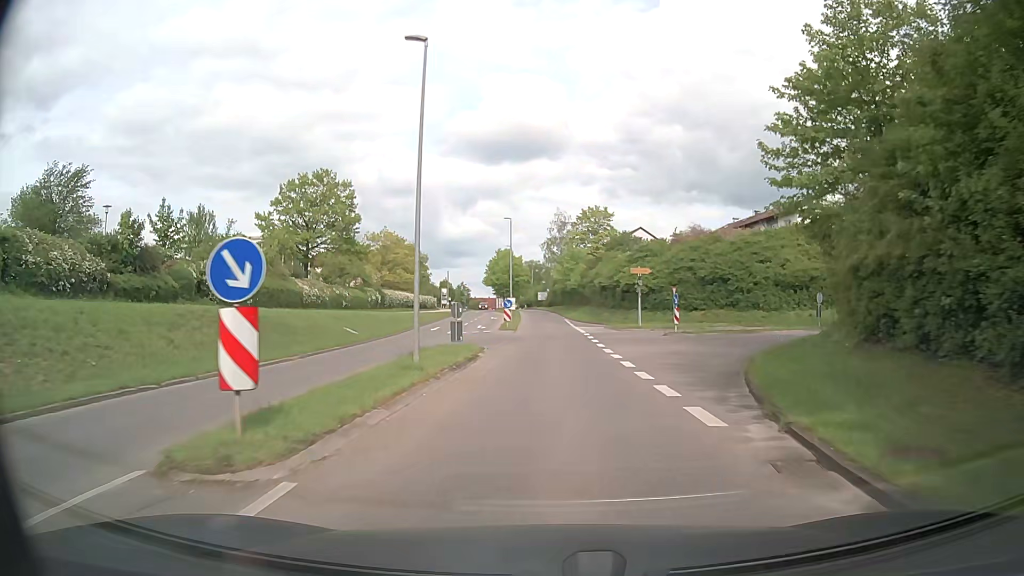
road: tertiary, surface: asphalt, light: Day
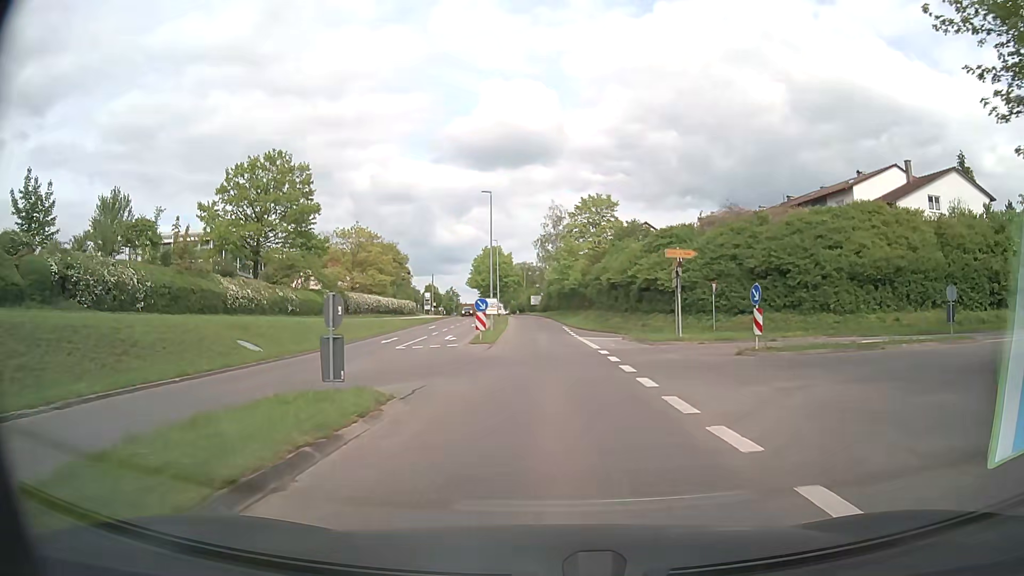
(+0.1, +13.8) m; 0°
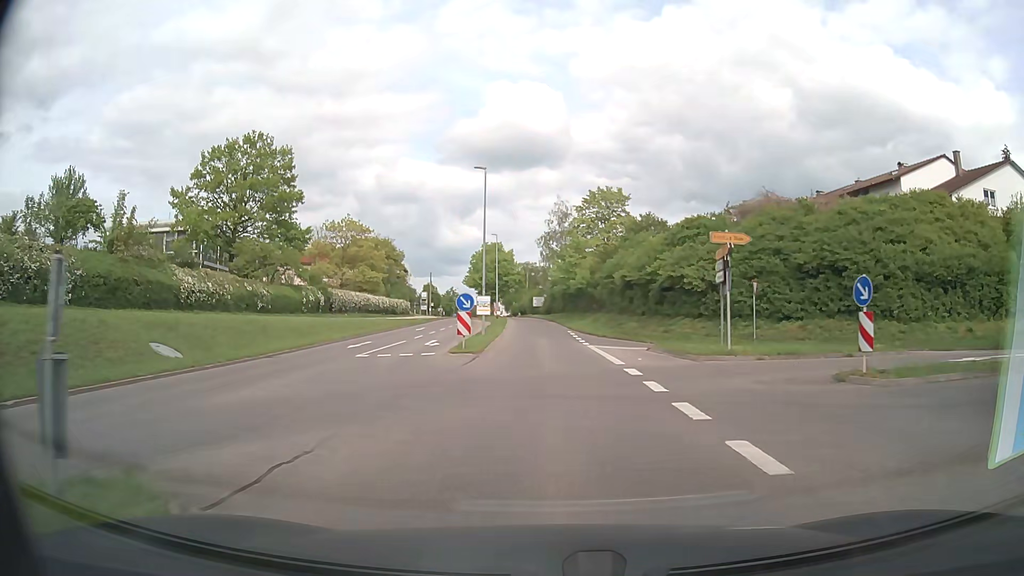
(0.0, +6.9) m; 0°
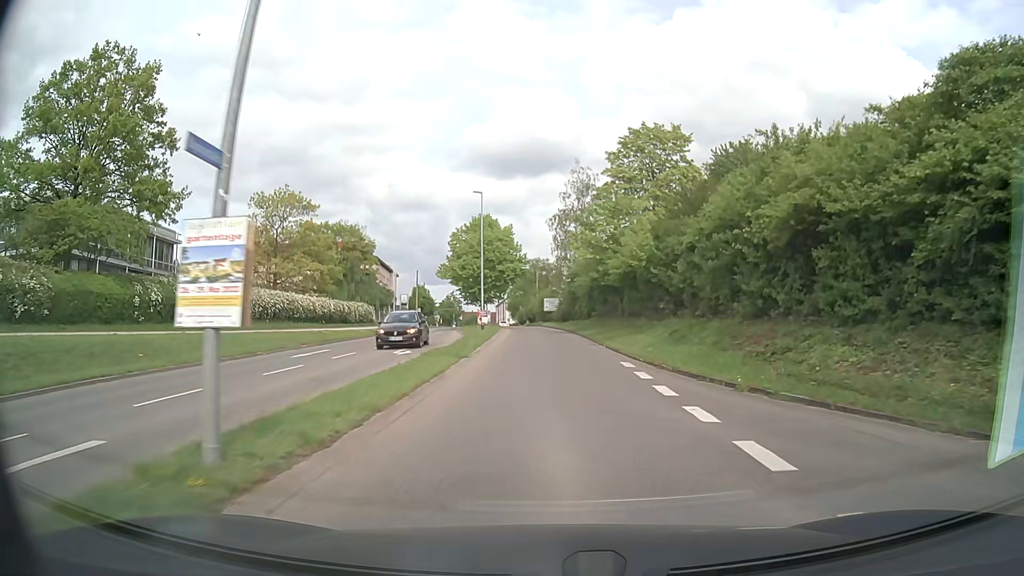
(-0.2, +27.4) m; 0°
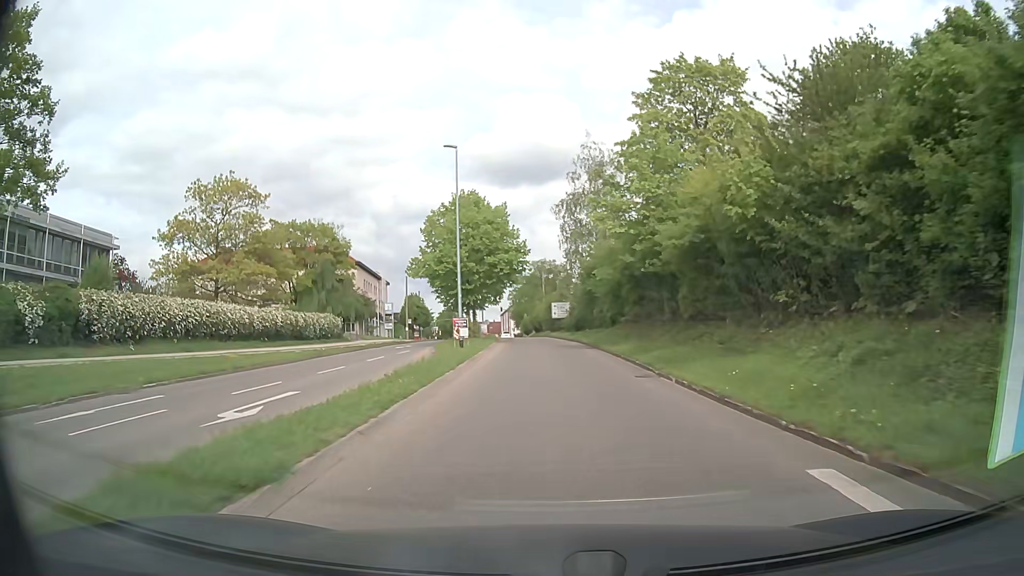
(-0.2, +13.8) m; -1°
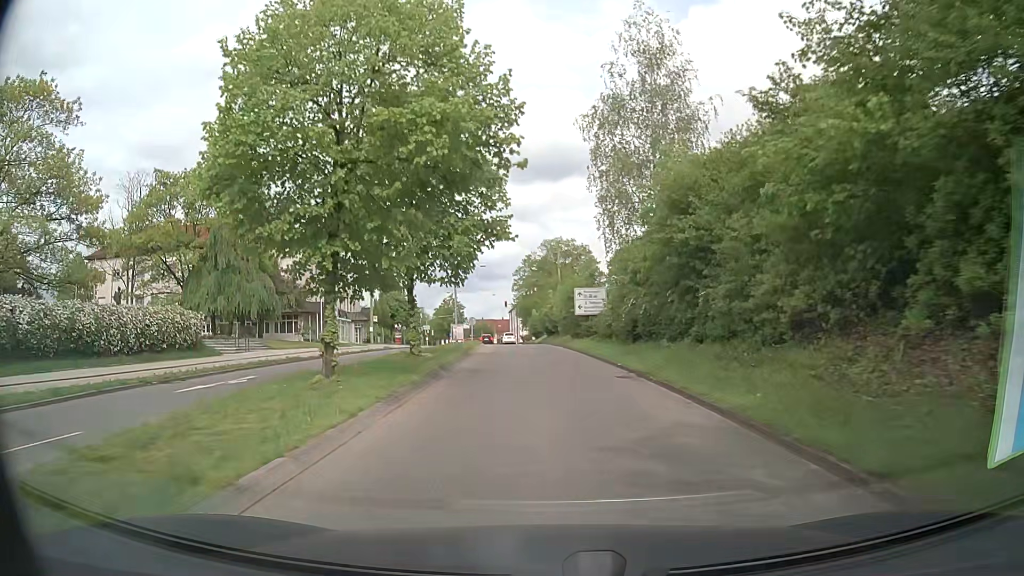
(-0.4, +26.9) m; -1°
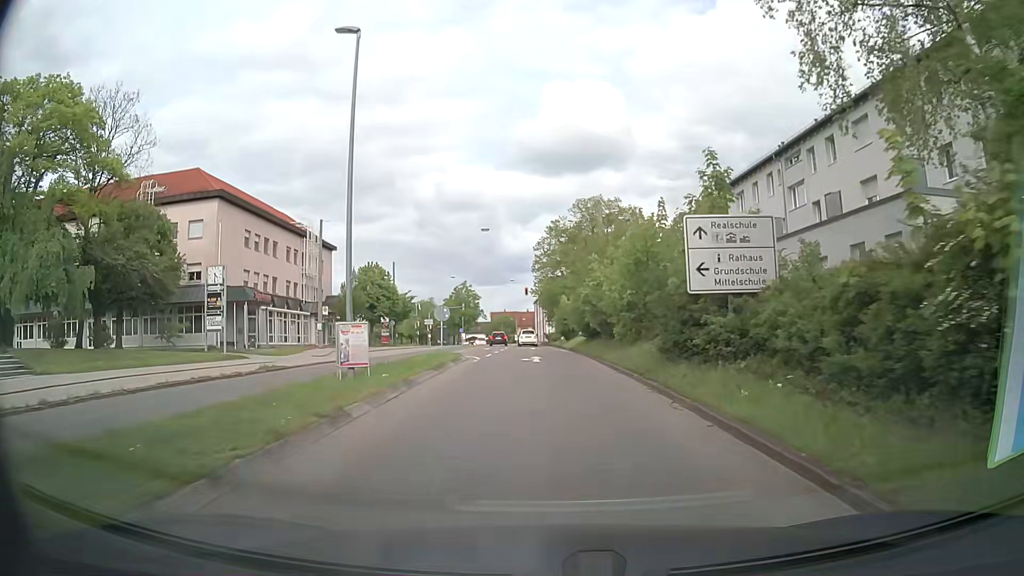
(-0.6, +24.3) m; -2°
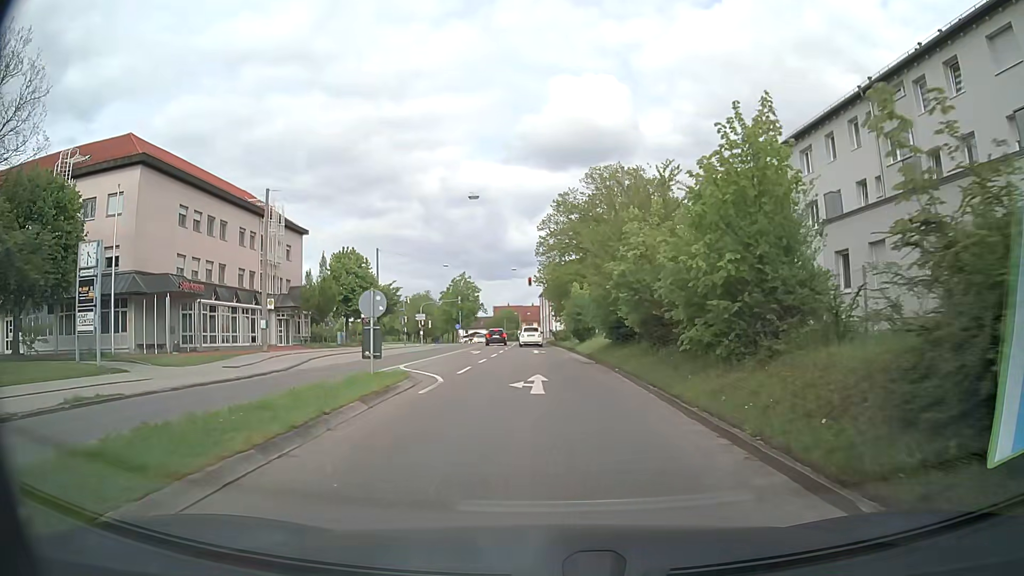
(-0.1, +10.9) m; -1°
